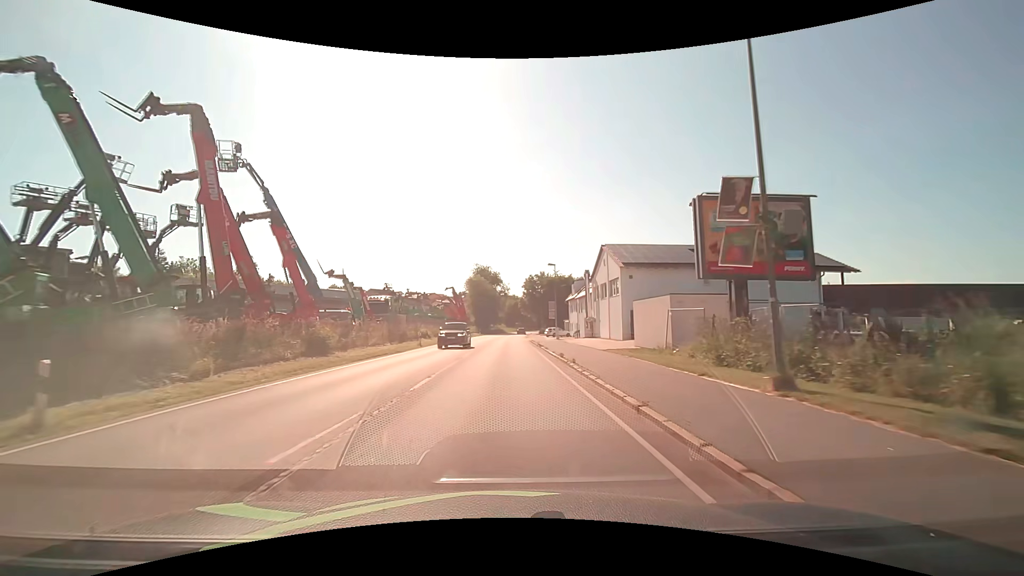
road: primary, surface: asphalt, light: Day
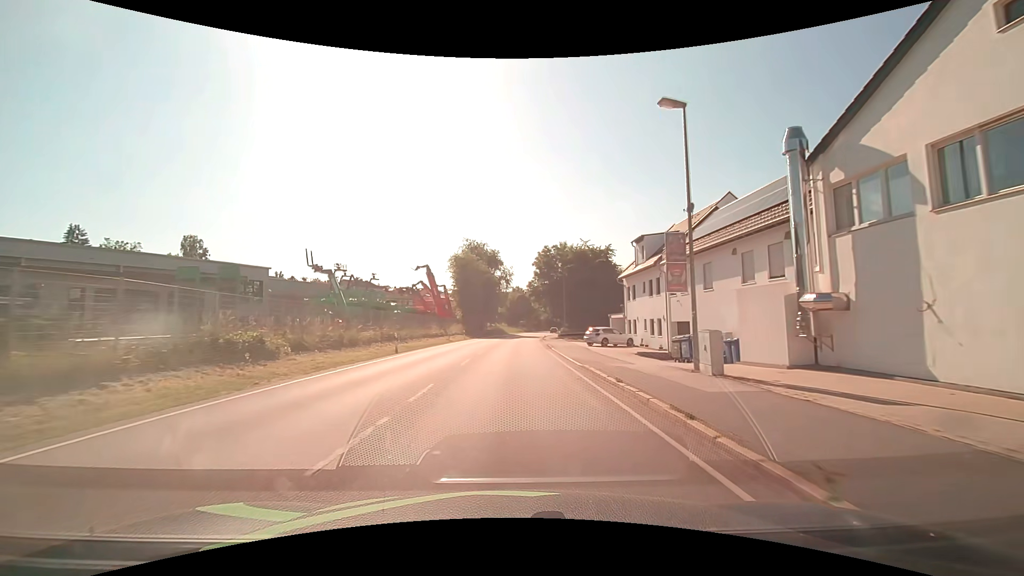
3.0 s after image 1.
(-0.3, +38.2) m; 0°
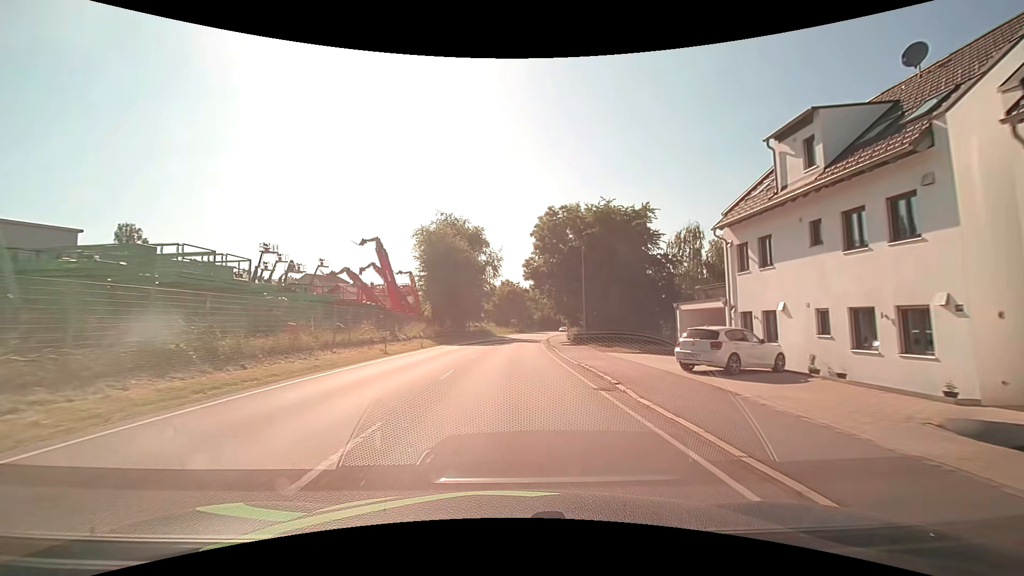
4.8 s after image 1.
(+0.2, +22.9) m; +1°
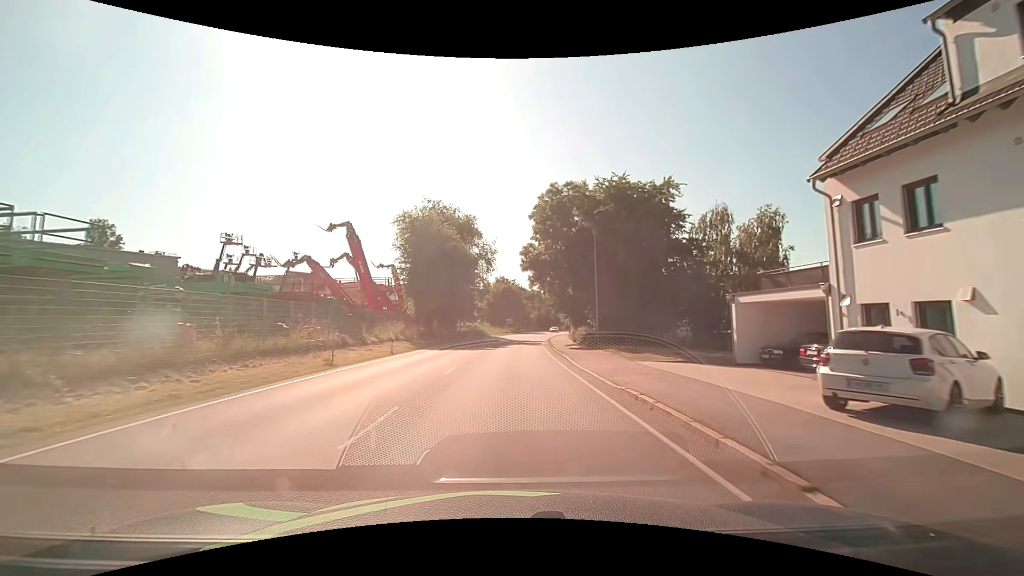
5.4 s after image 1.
(0.0, +7.7) m; 0°
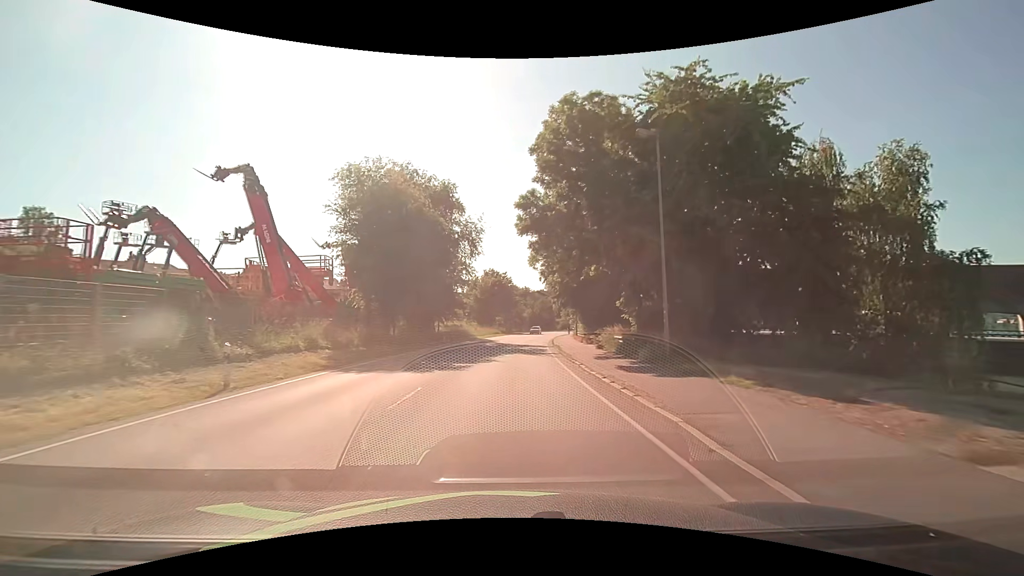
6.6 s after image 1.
(+0.1, +15.3) m; +1°
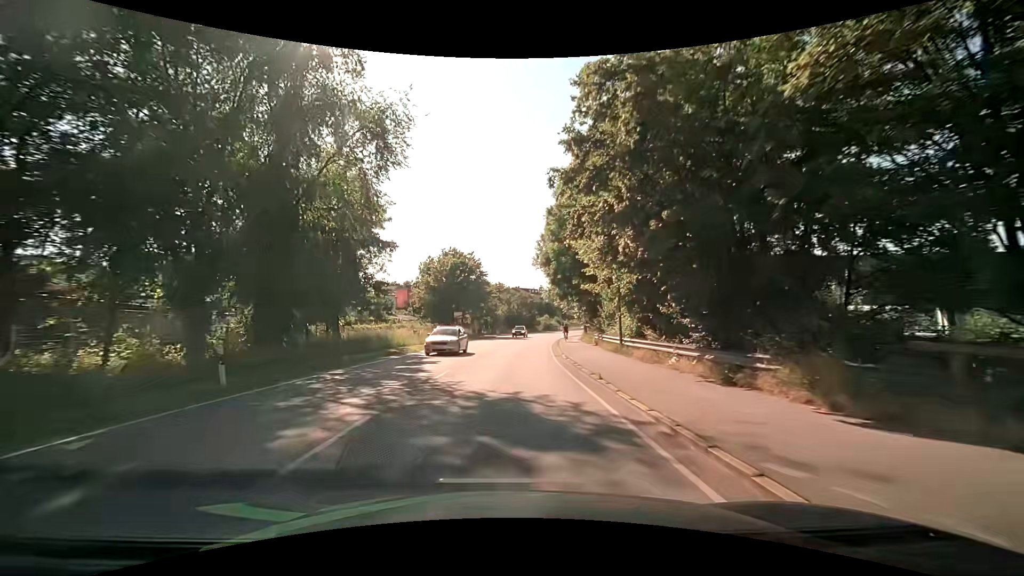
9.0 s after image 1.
(+0.6, +30.6) m; +2°
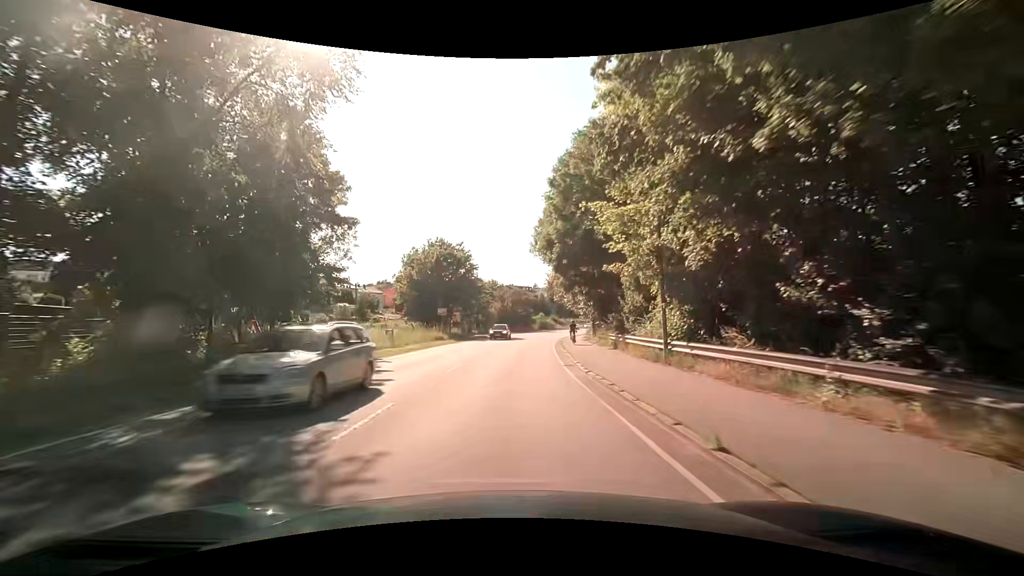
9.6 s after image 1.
(+0.1, +7.7) m; +2°
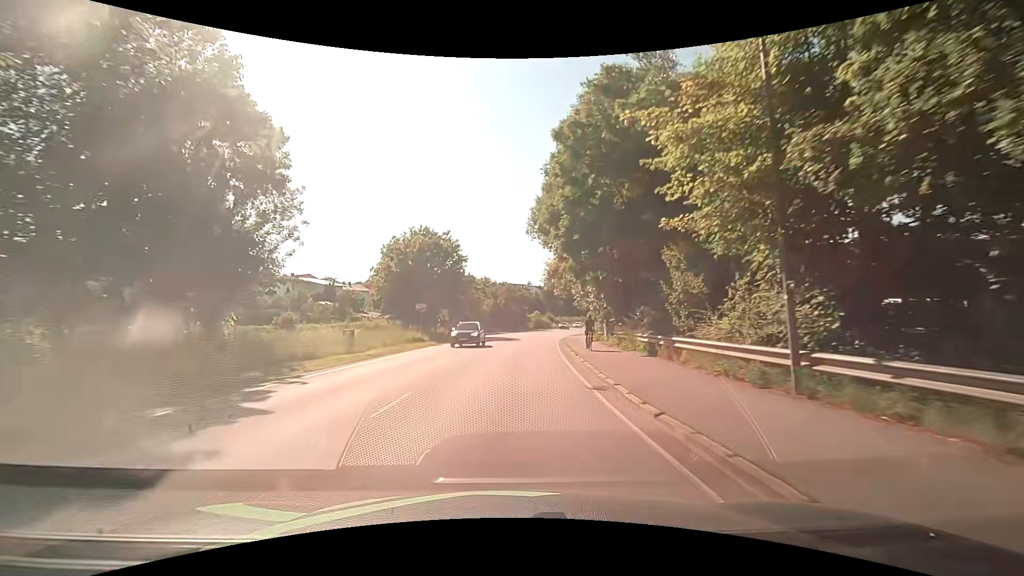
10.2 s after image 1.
(0.0, +7.7) m; 0°
(0, +10) (+1, +20) (+1, +30) (+2, +40) (+3, +50) (+5, +60) (+7, +70) (+9, +79) (+11, +89) (+13, +99) m
